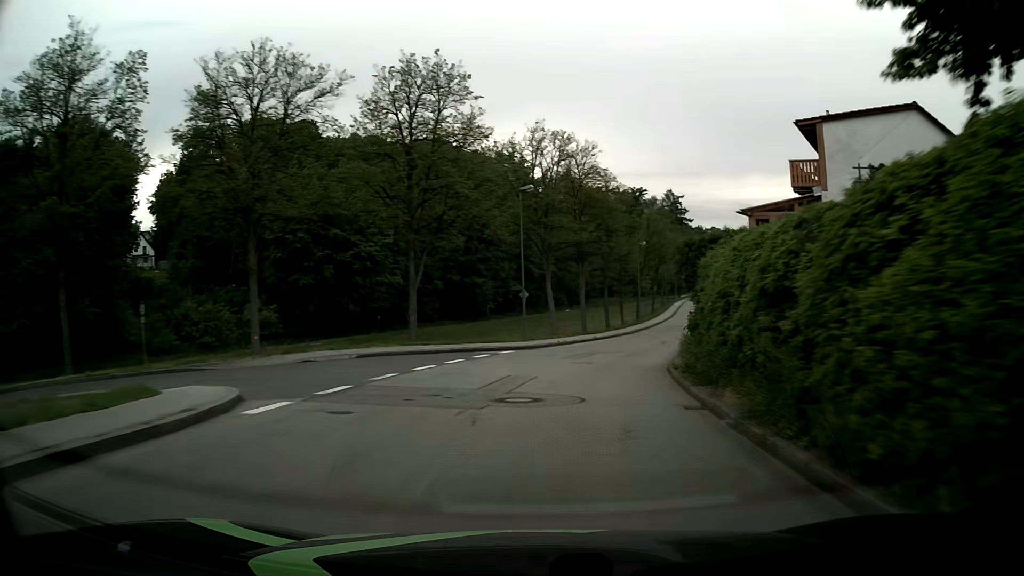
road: unclassified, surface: asphalt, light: Day
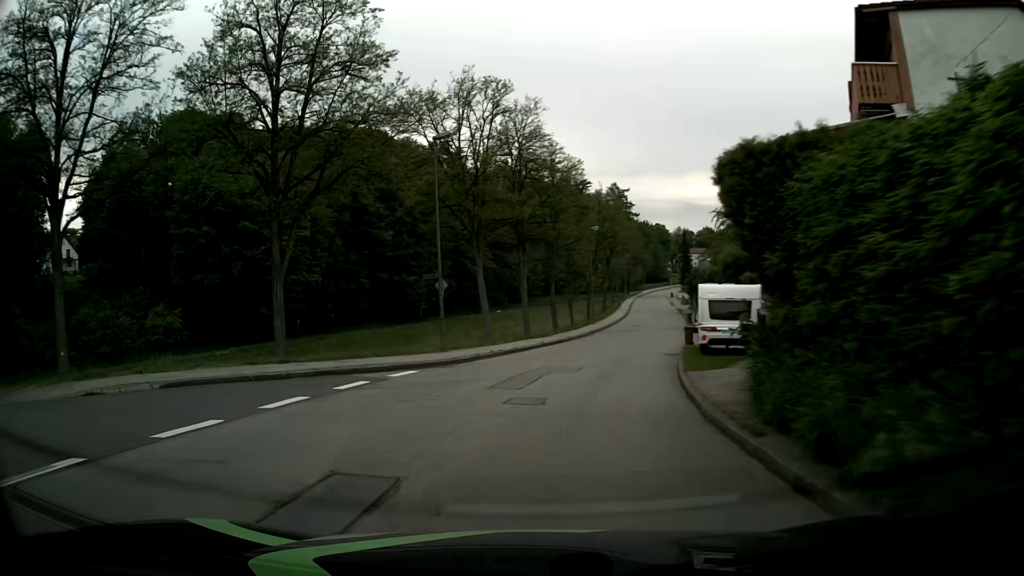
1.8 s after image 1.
(+0.5, +9.9) m; +5°
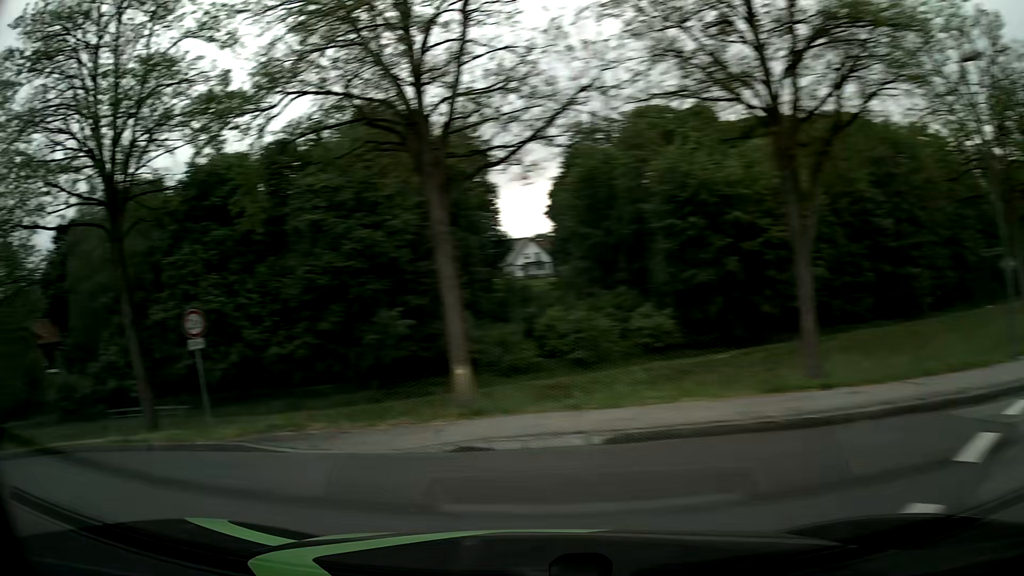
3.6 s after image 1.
(-2.1, +7.1) m; -42°
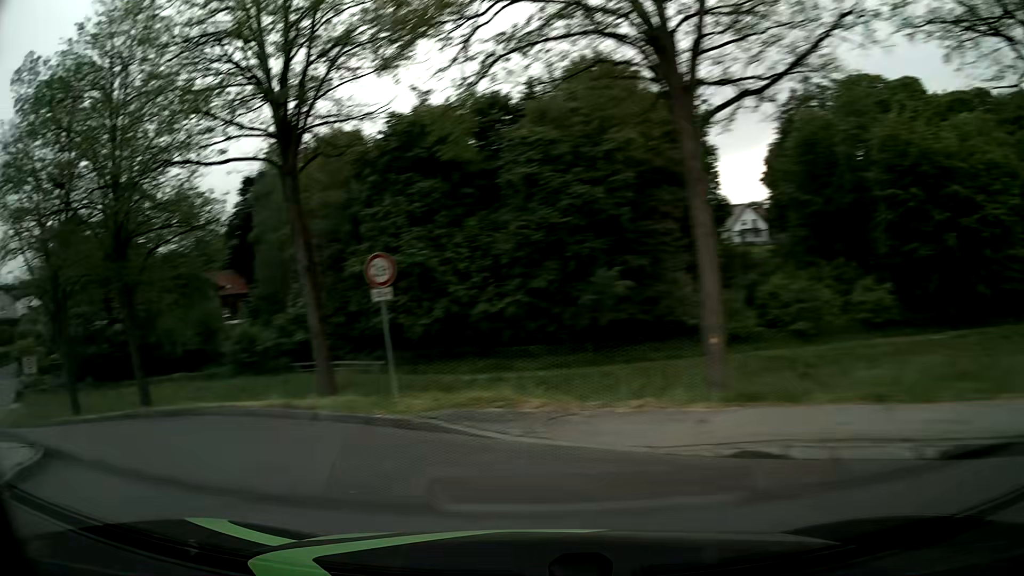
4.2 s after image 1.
(-0.5, +2.8) m; -19°
(-3, +9) (-11, +16) (-20, +20) (-28, +25) (-36, +31) (-44, +38) (-50, +46) (-57, +53) (-65, +59) (-72, +66) m
